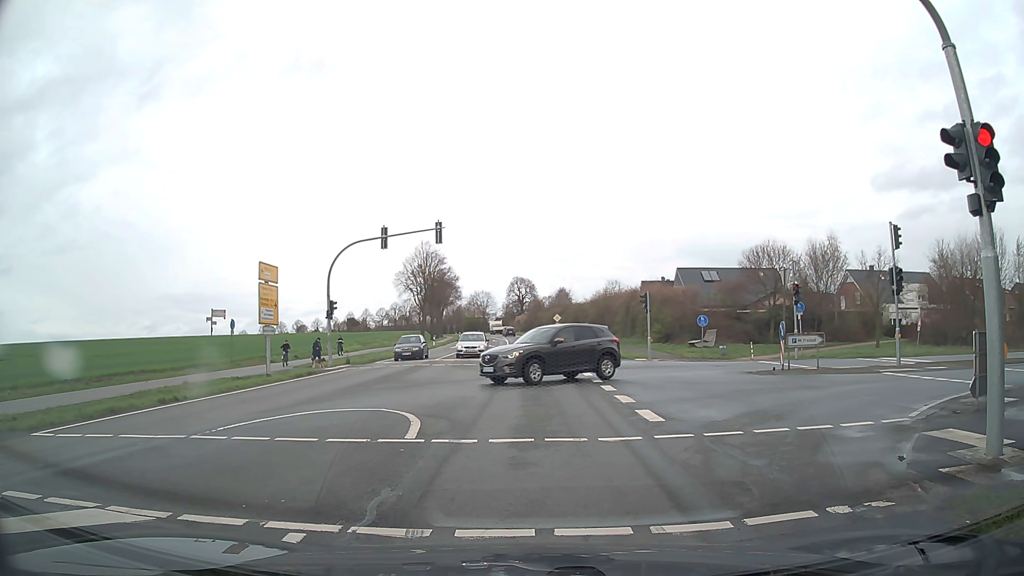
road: secondary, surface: asphalt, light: Day
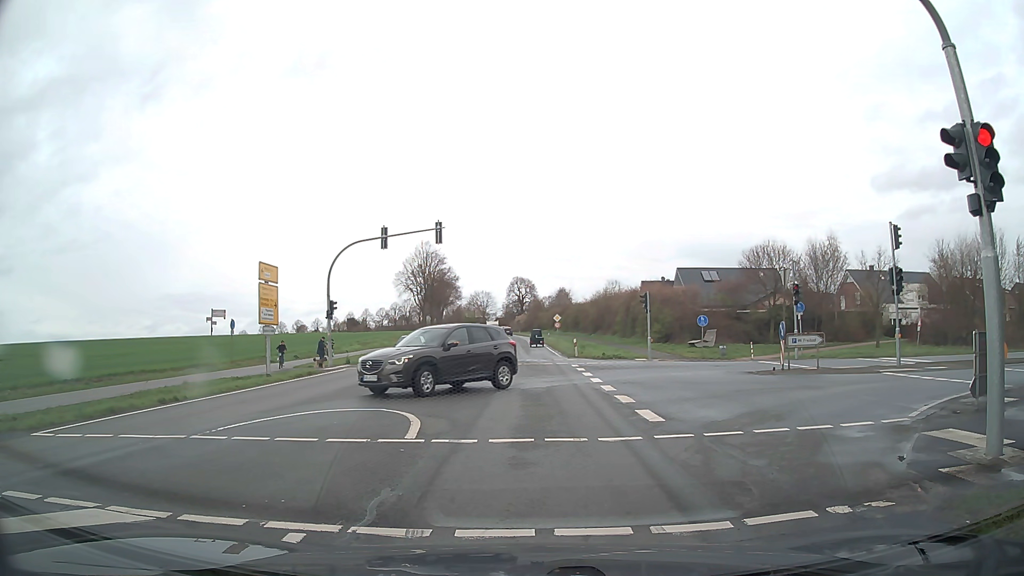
(0.0, 0.0) m; 0°
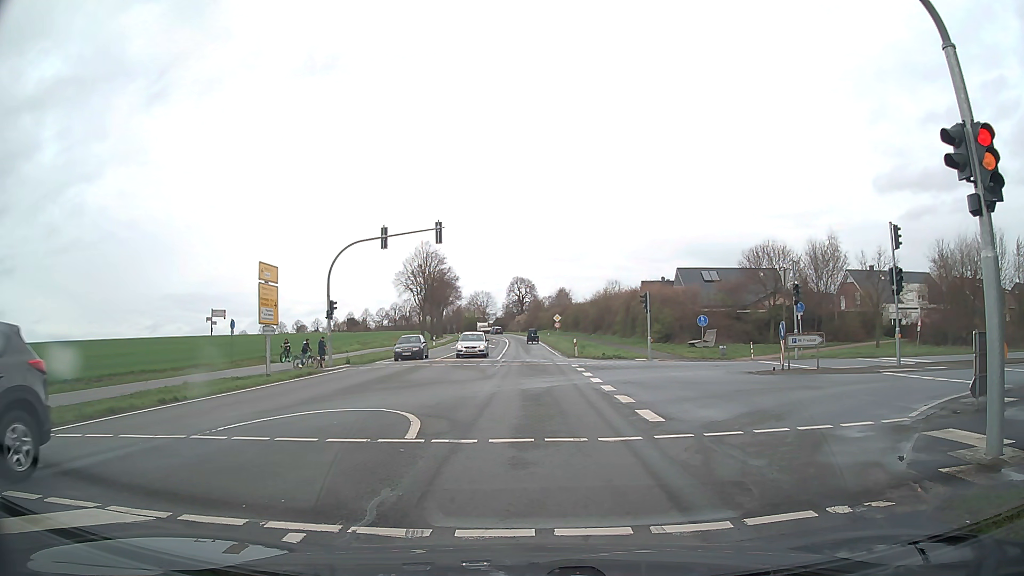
(0.0, 0.0) m; 0°
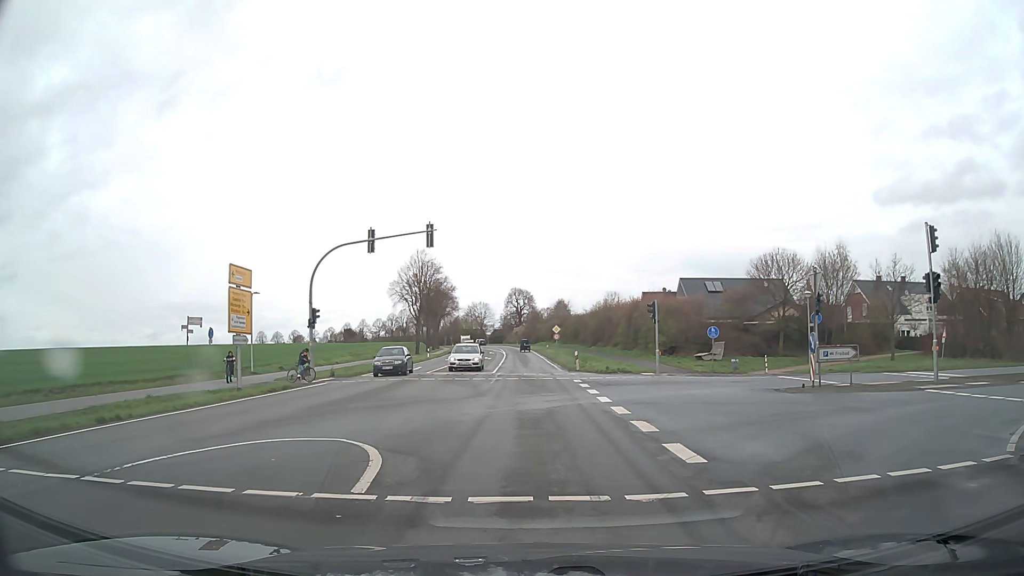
(0.0, +2.9) m; -1°
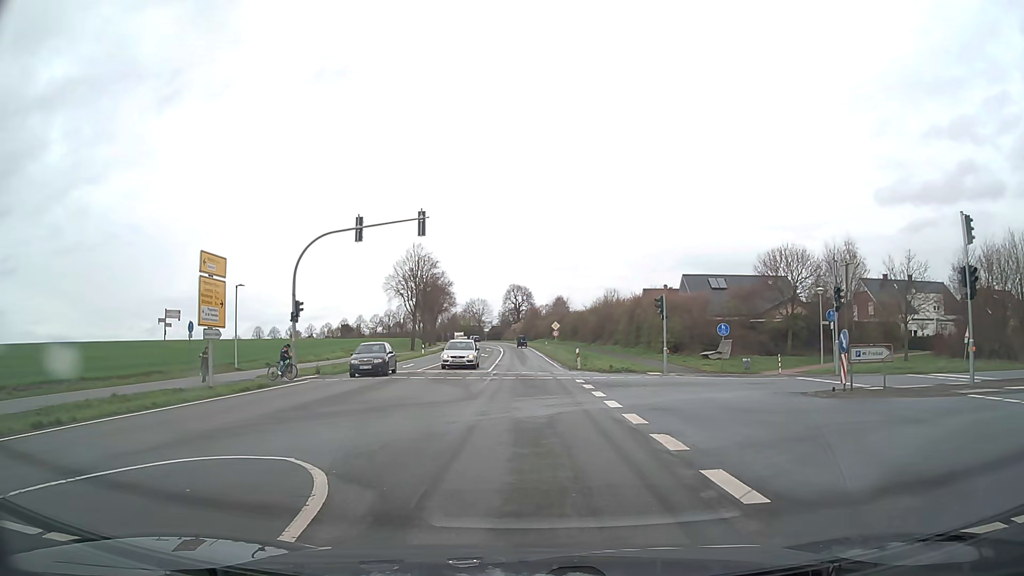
(0.0, +2.4) m; 0°
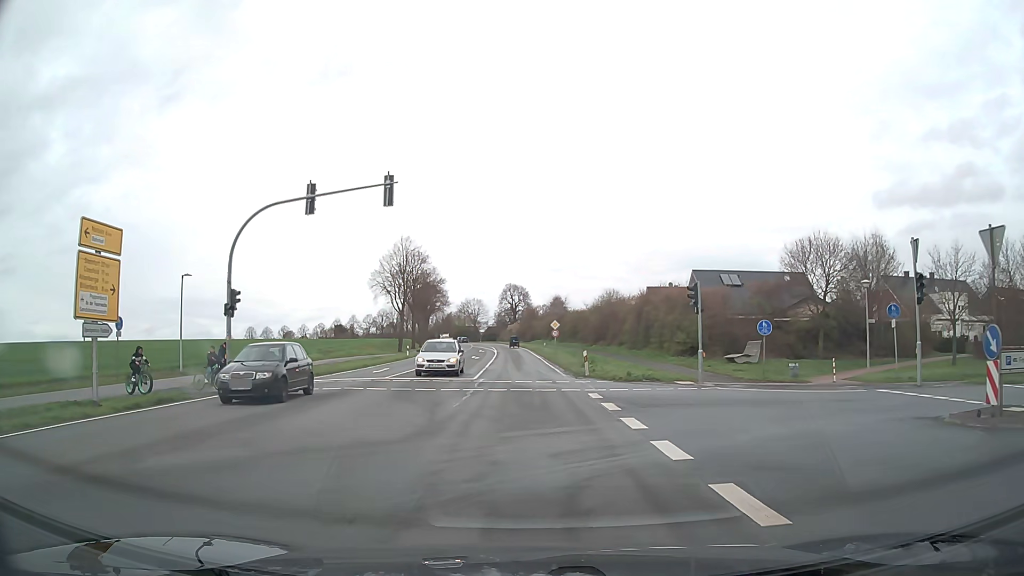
(+0.1, +6.9) m; 0°
